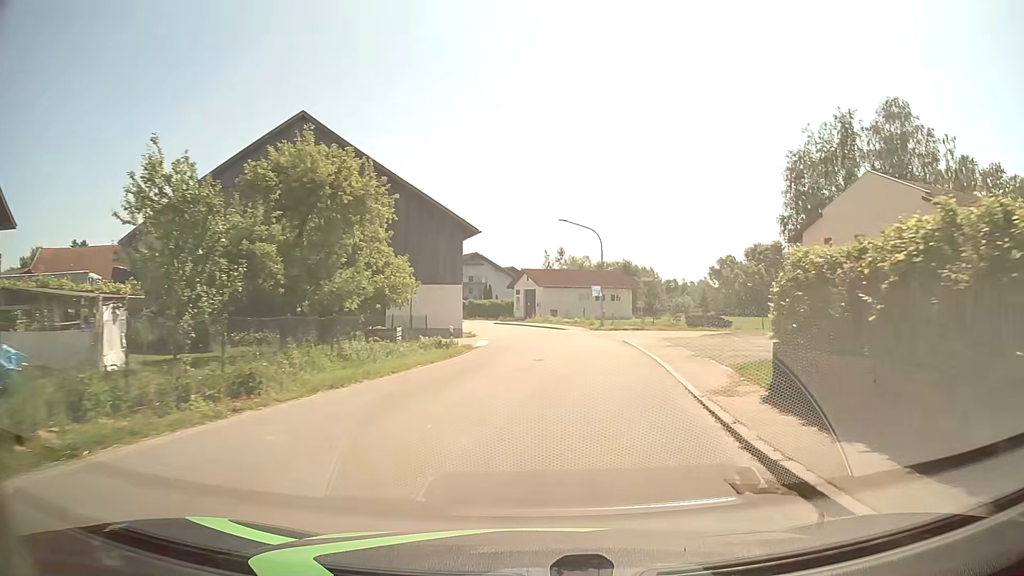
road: secondary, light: Day
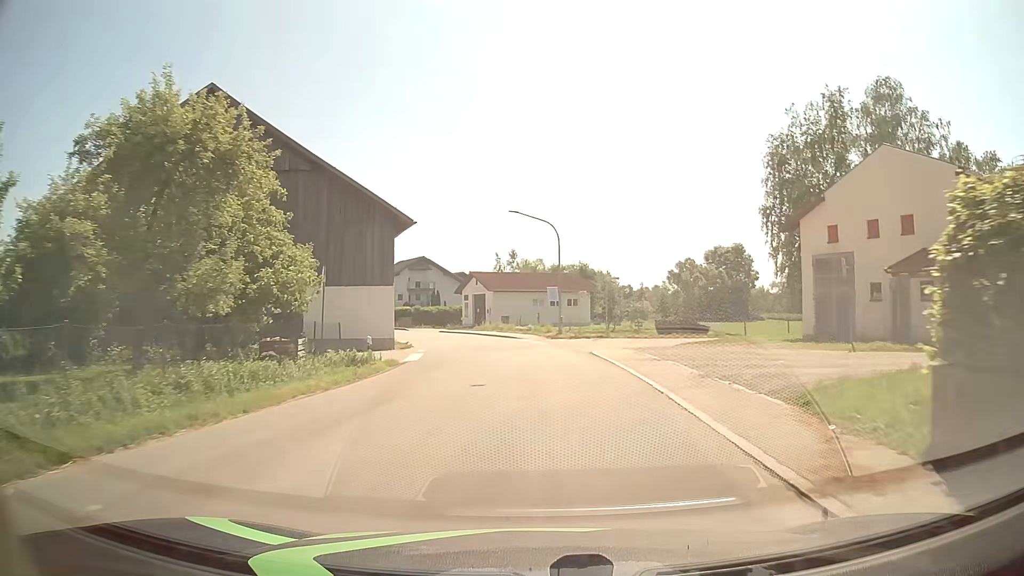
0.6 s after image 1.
(+0.3, +6.2) m; +4°
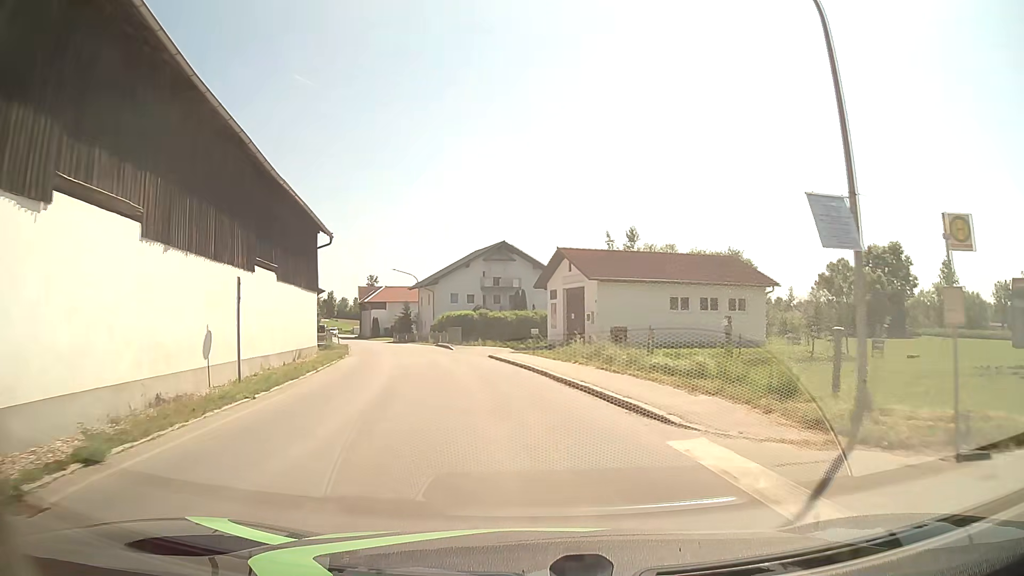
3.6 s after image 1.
(-0.8, +30.6) m; -10°
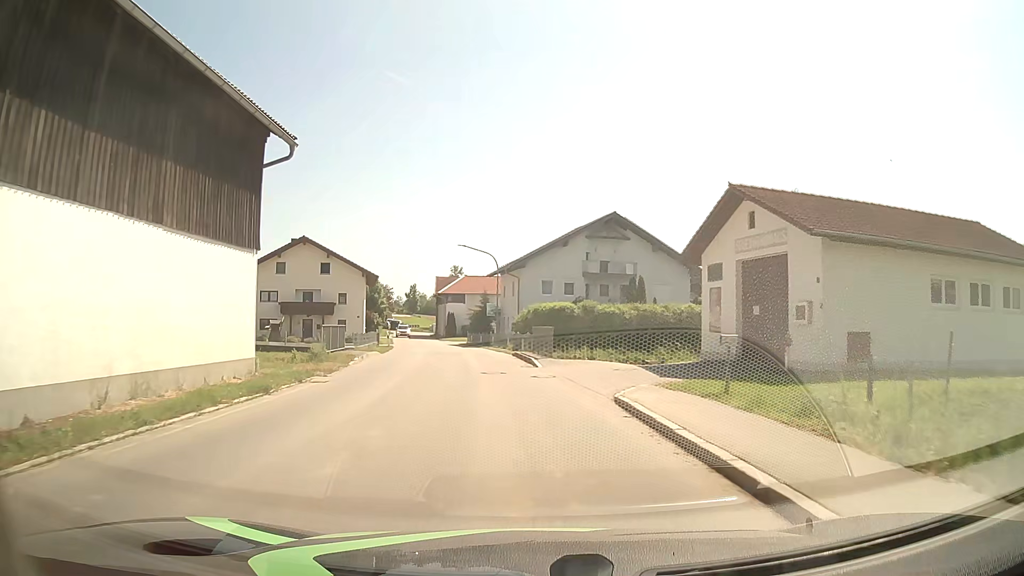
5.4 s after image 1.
(-1.5, +18.4) m; -8°
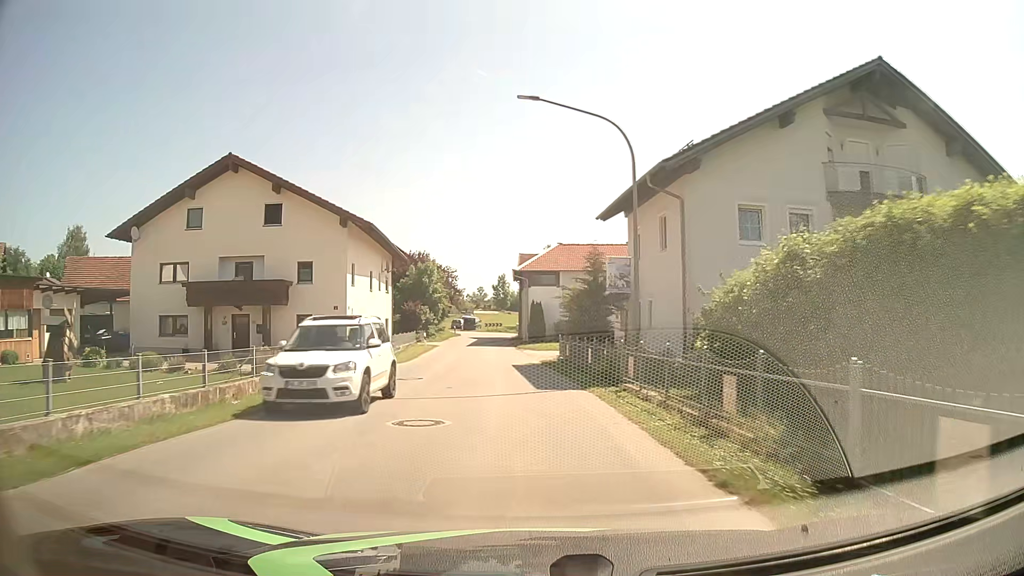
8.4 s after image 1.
(-2.3, +32.0) m; -8°
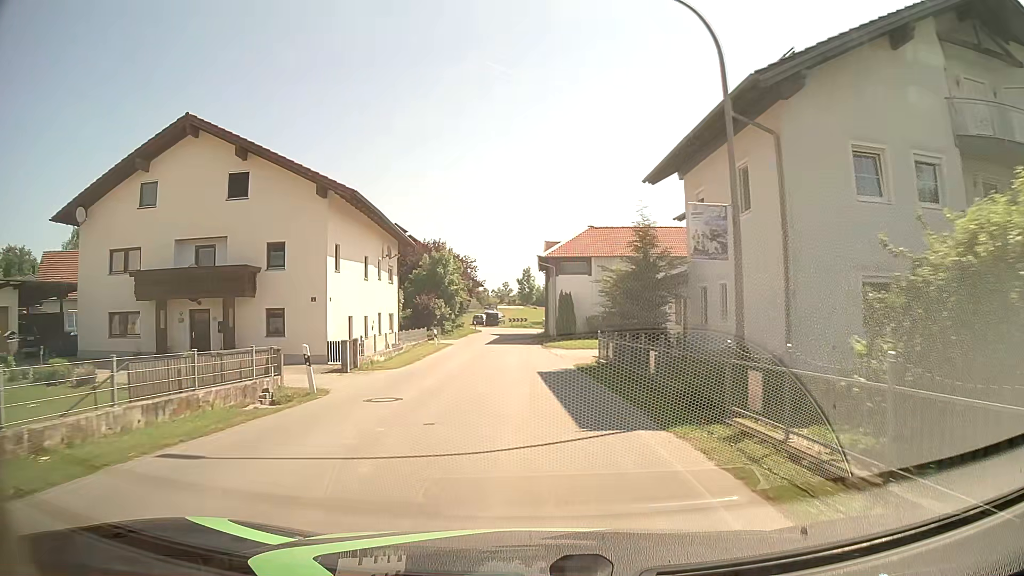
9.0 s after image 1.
(-0.2, +6.6) m; -3°
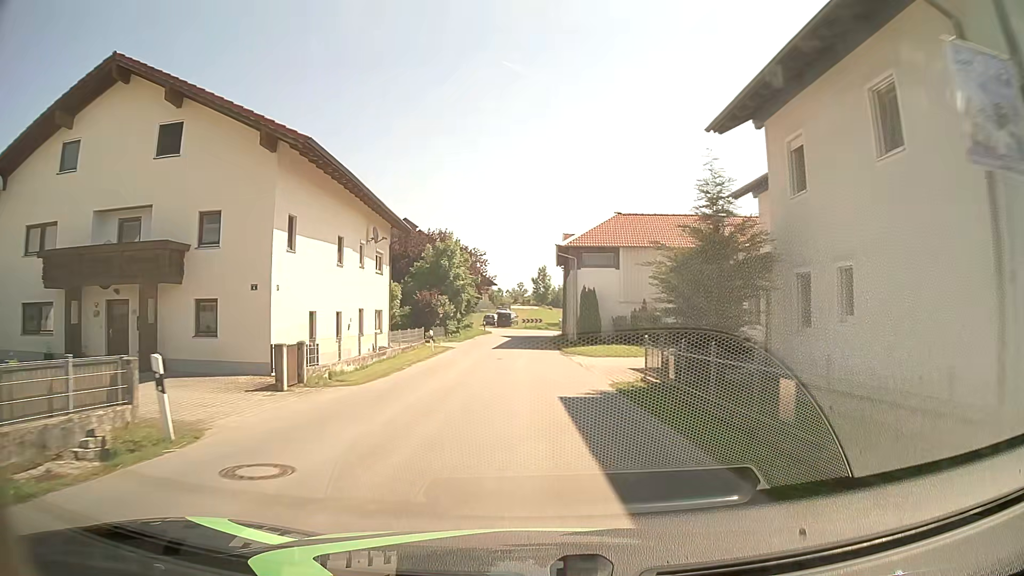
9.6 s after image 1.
(-0.1, +6.7) m; -1°
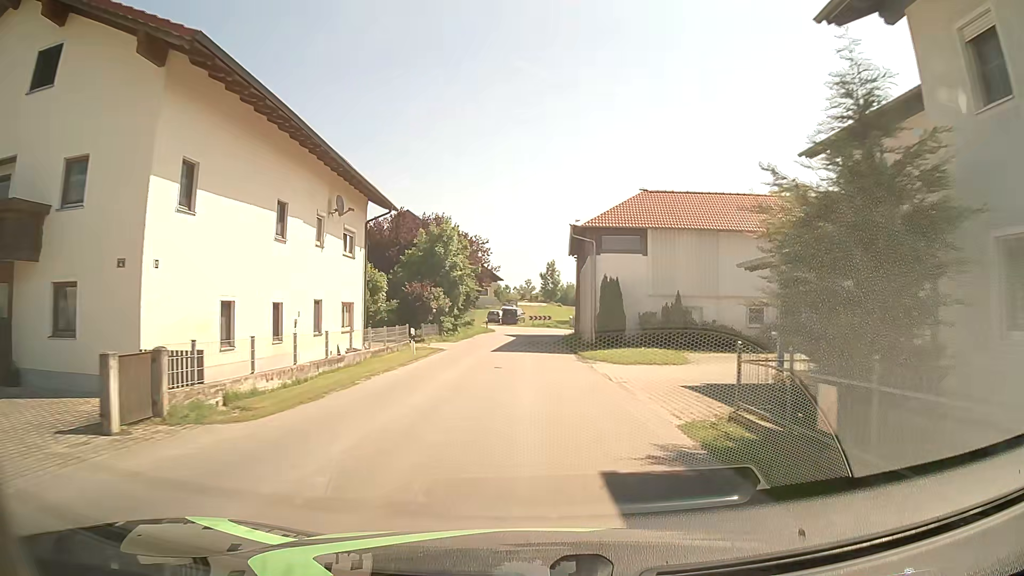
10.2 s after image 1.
(0.0, +6.8) m; -1°
